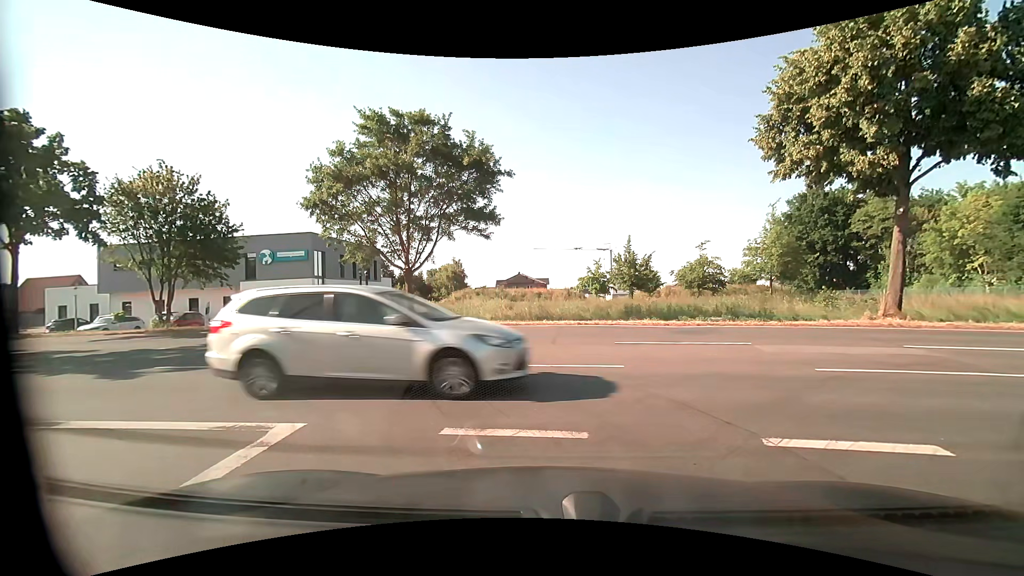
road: residential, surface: asphalt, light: Day
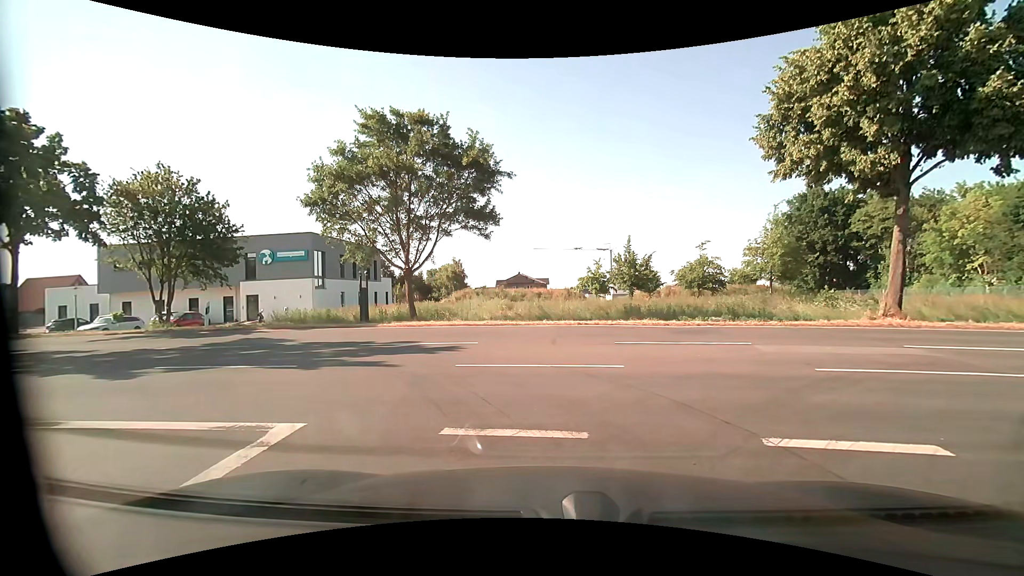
(0.0, 0.0) m; 0°
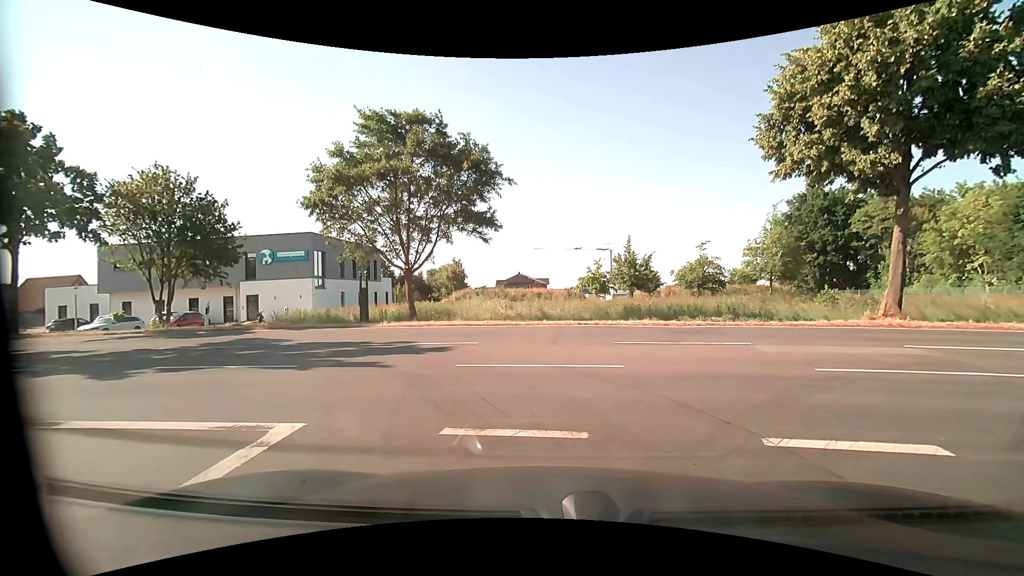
(0.0, 0.0) m; 0°
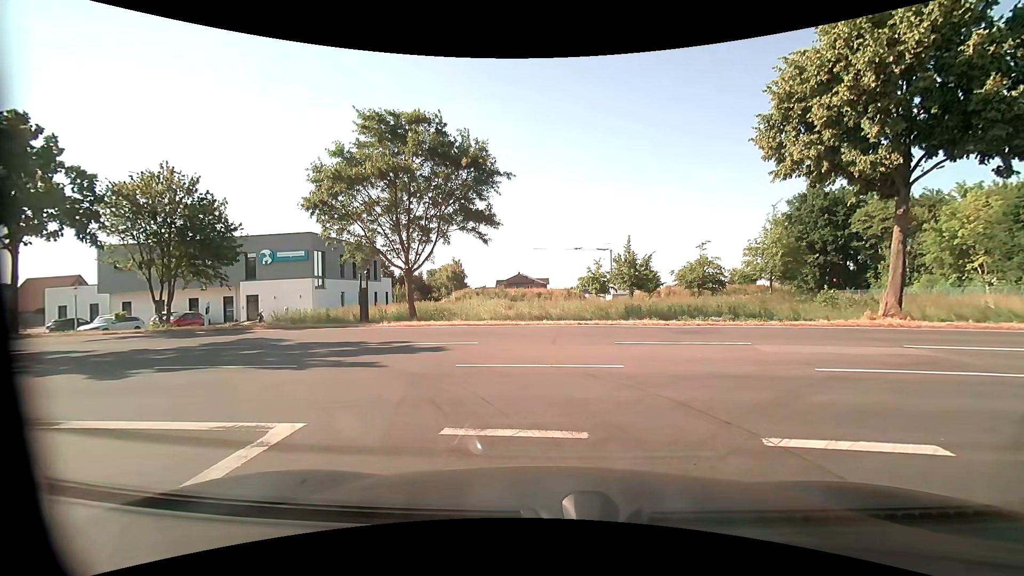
(0.0, 0.0) m; 0°
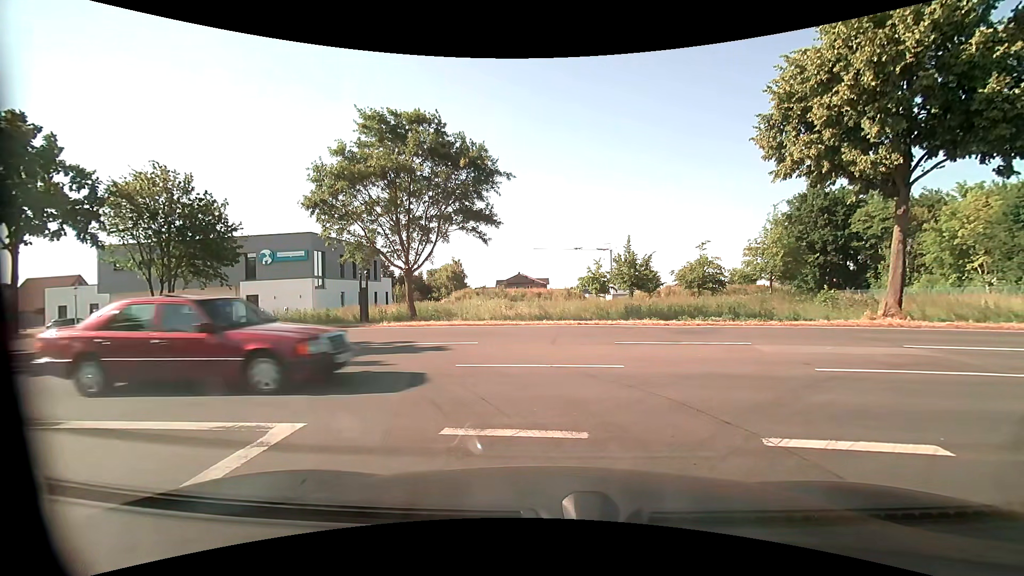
(0.0, 0.0) m; 0°
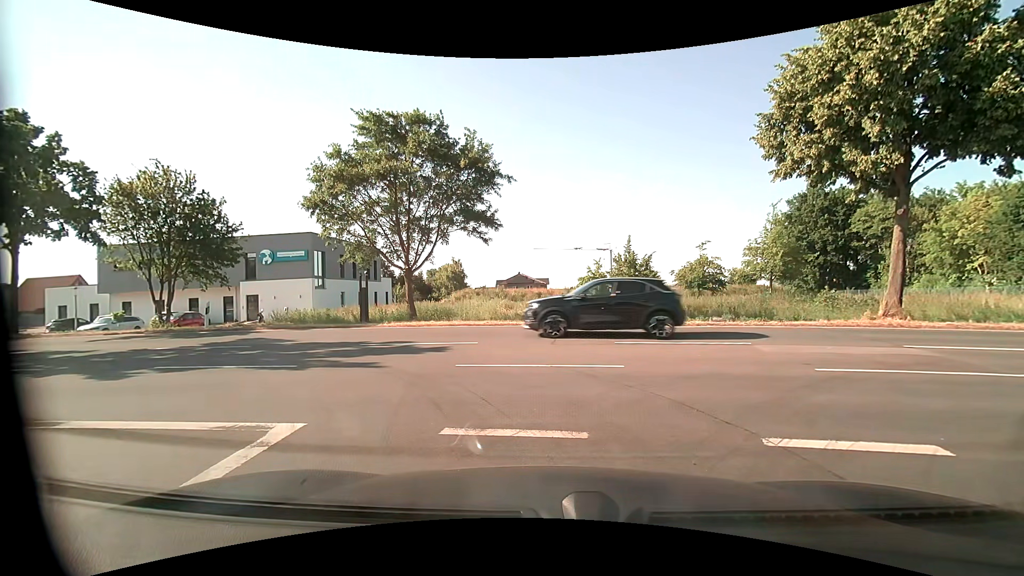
(0.0, 0.0) m; 0°
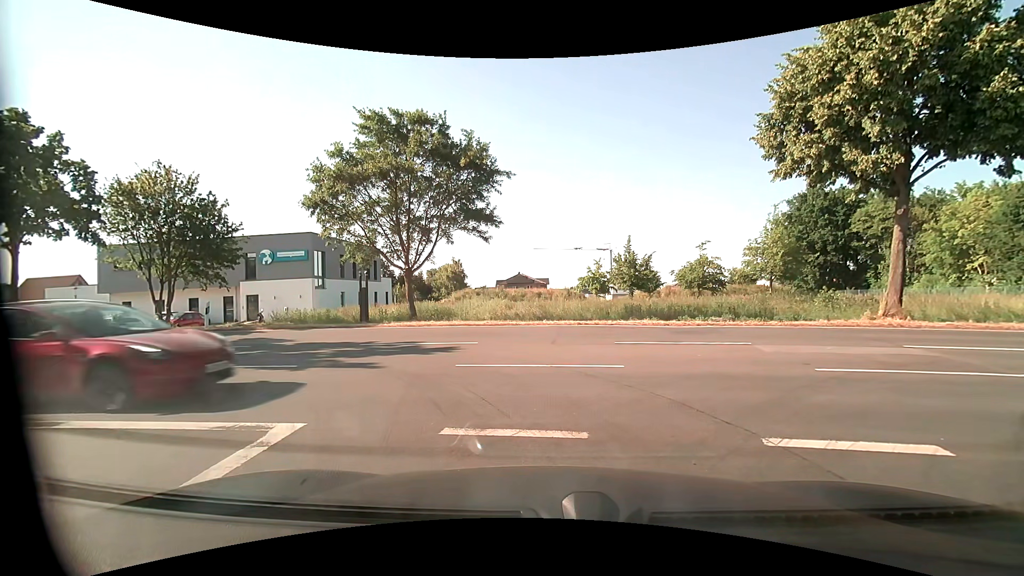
(0.0, 0.0) m; 0°
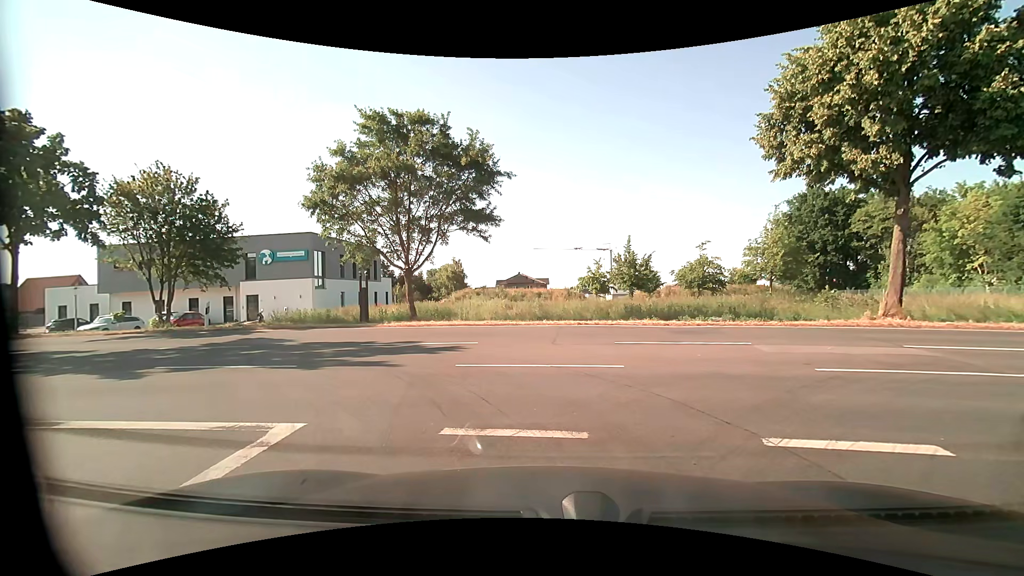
(0.0, 0.0) m; 0°
